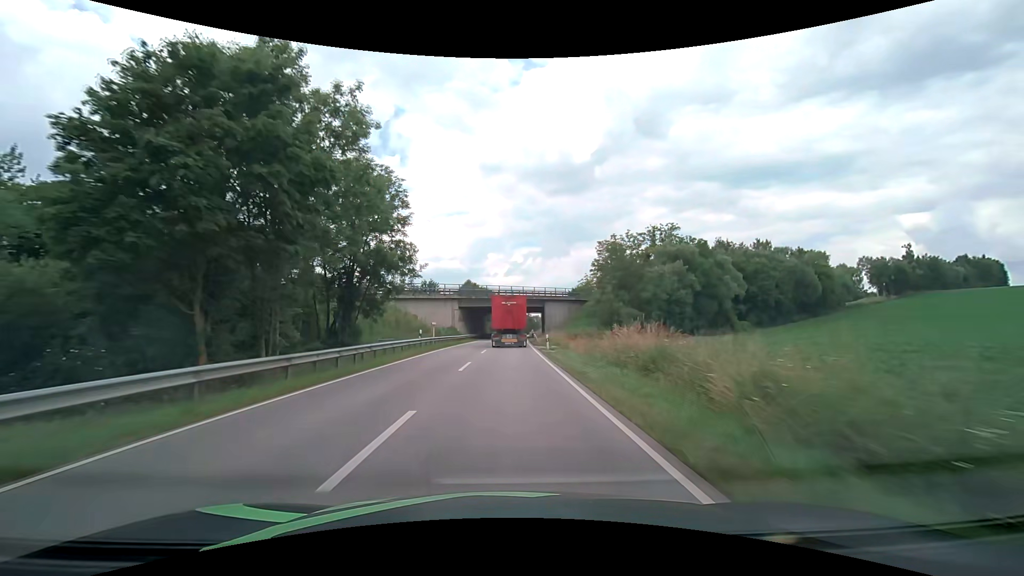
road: secondary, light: Day
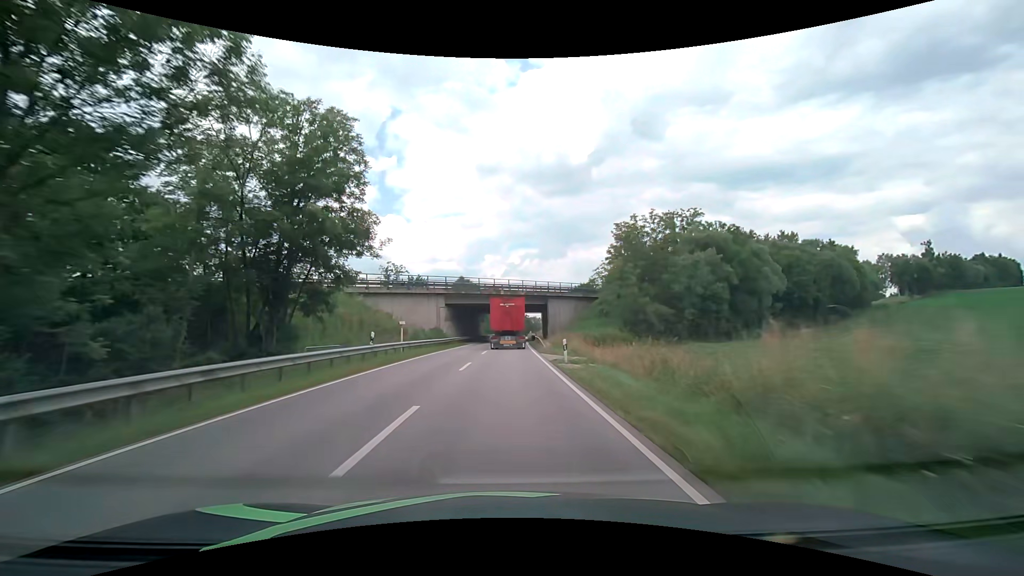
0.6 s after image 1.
(0.0, +11.4) m; 0°
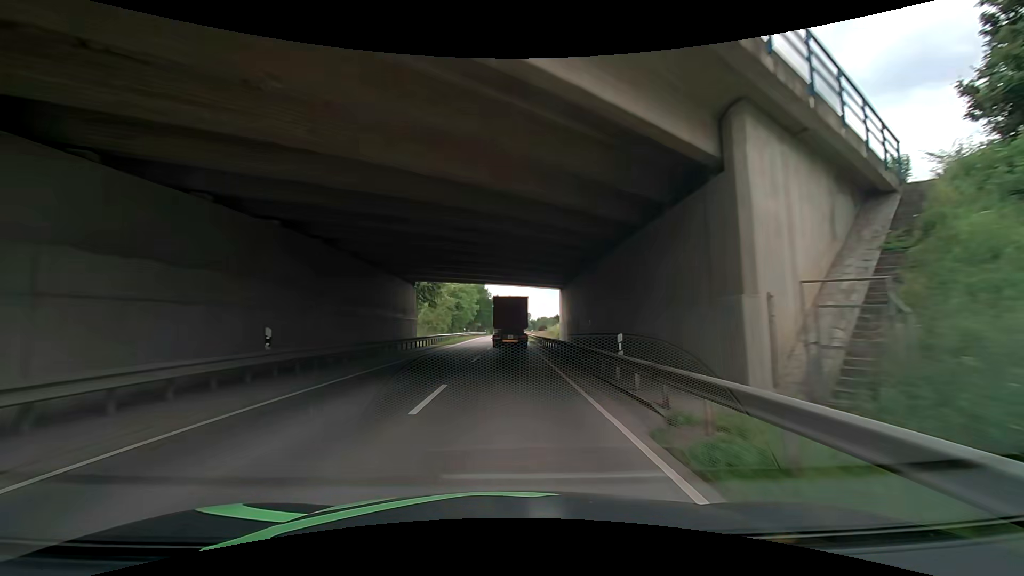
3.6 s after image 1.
(+0.5, +56.8) m; +1°
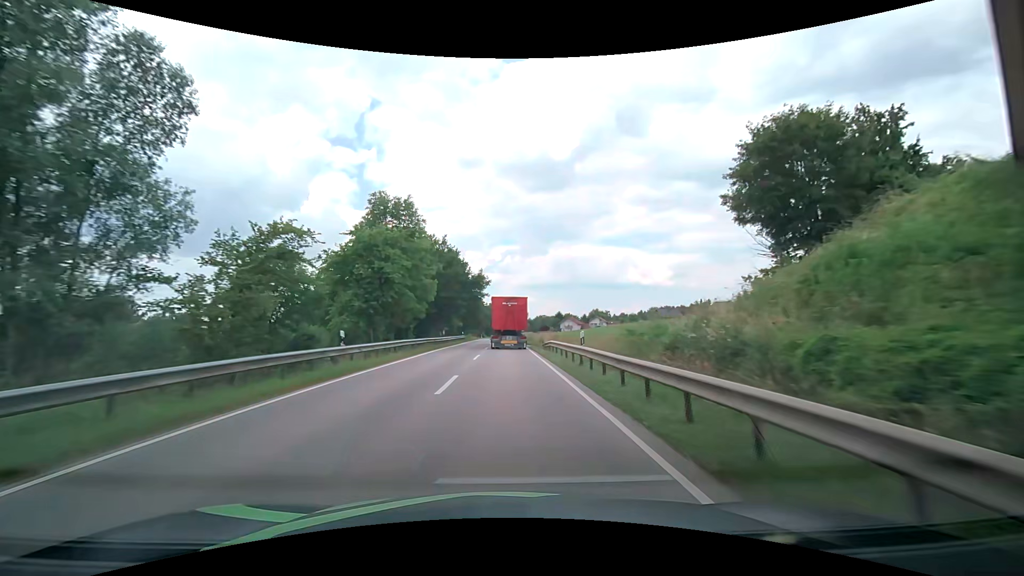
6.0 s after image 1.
(+1.2, +45.7) m; +1°
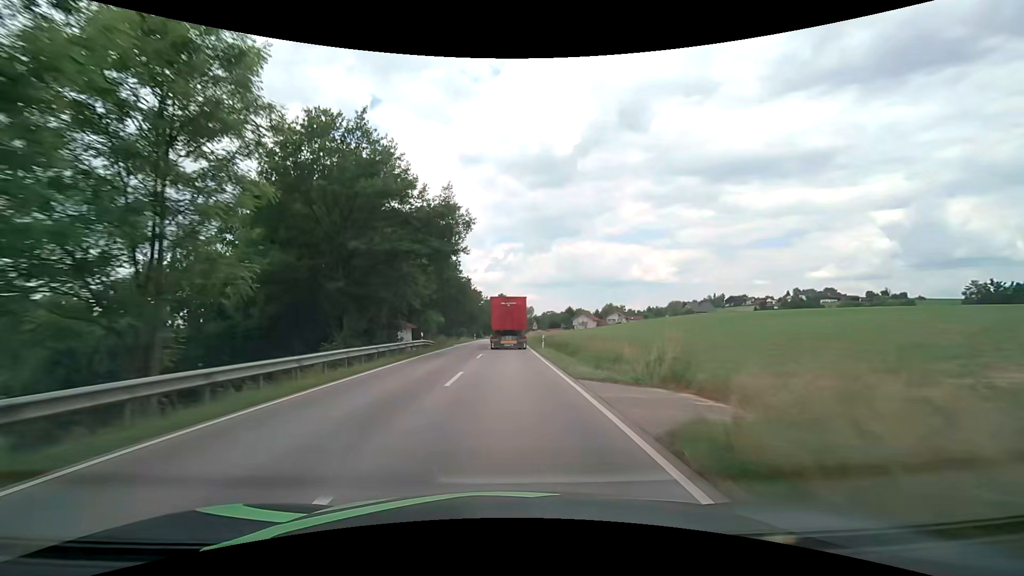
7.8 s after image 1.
(0.0, +34.3) m; 0°
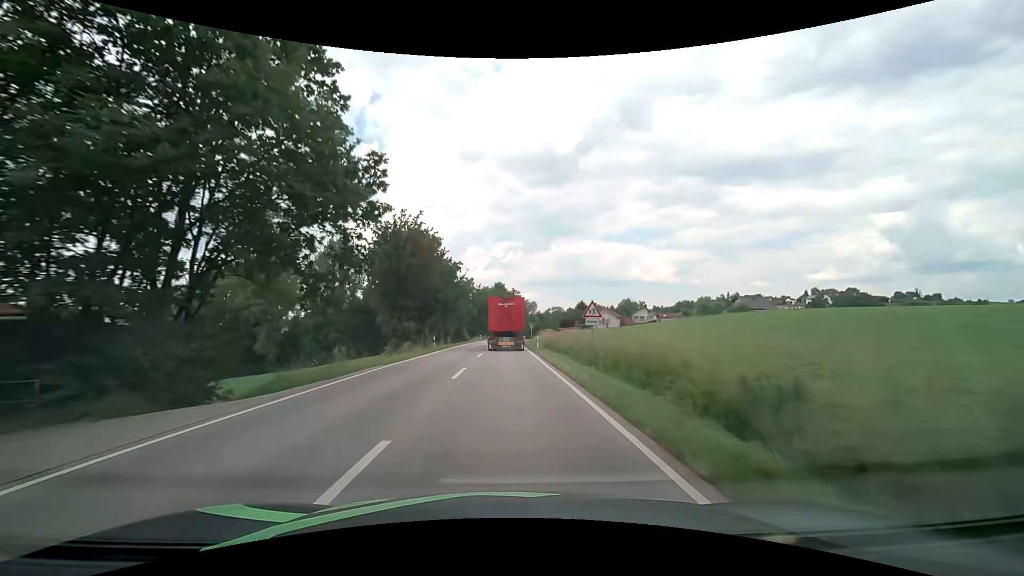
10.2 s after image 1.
(-0.3, +46.0) m; 0°
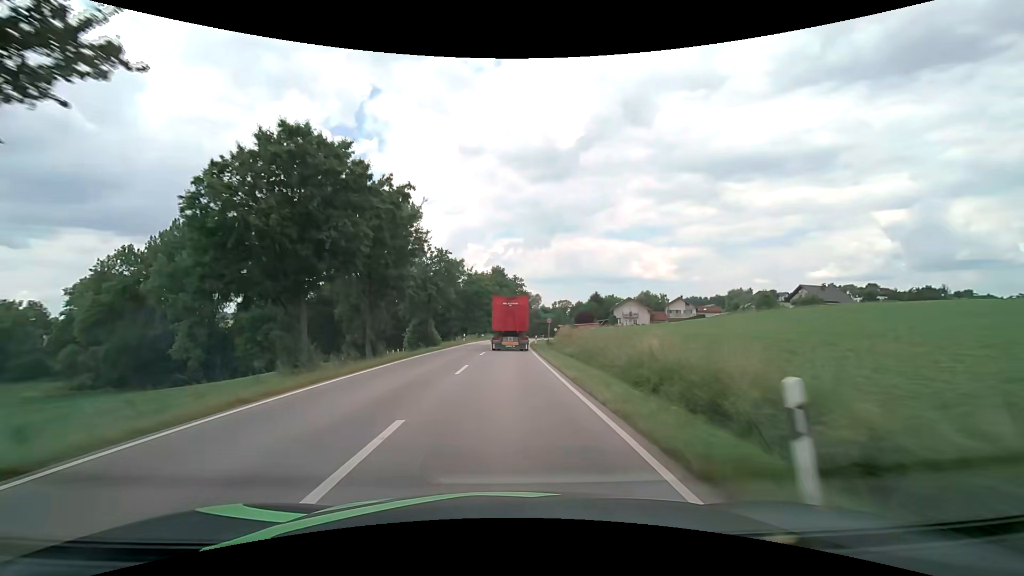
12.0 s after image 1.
(+0.2, +34.7) m; 0°
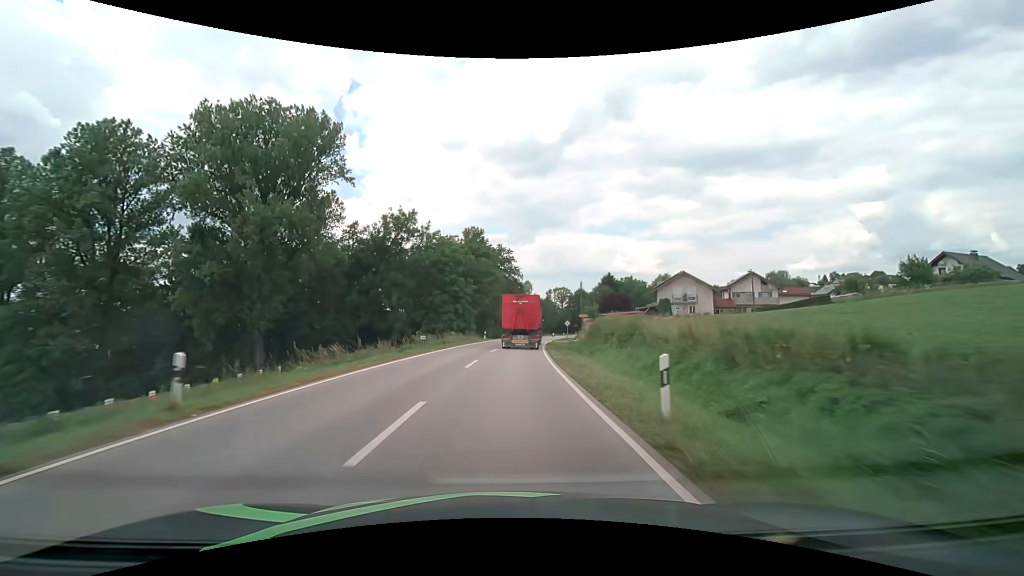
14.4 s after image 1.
(+0.4, +46.5) m; +2°
(0, +10) (0, +20) (+1, +30) (+1, +40) (+2, +50) (+3, +60) (+5, +70) (+6, +80) (+8, +90) (+10, +99) m
